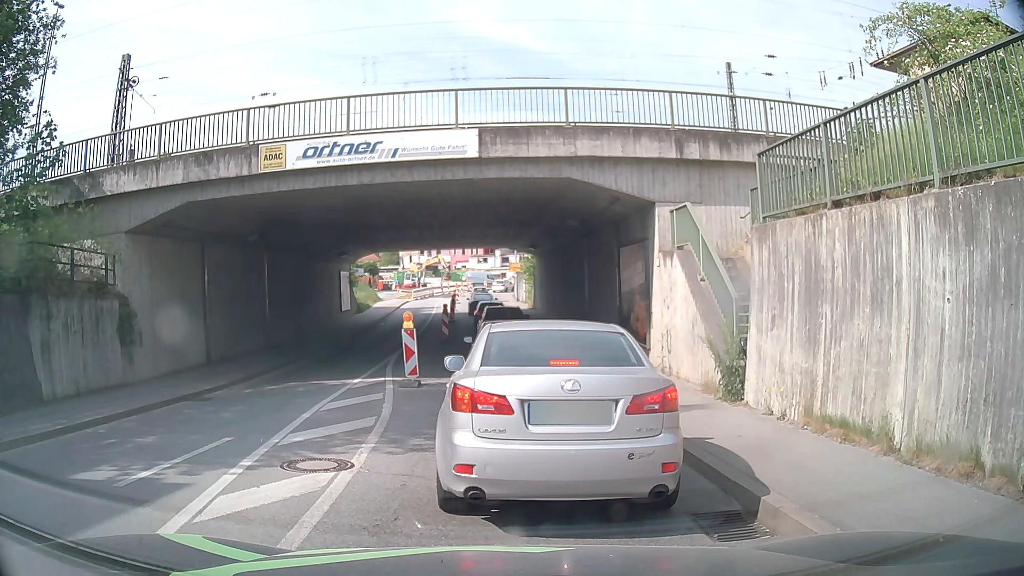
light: Day
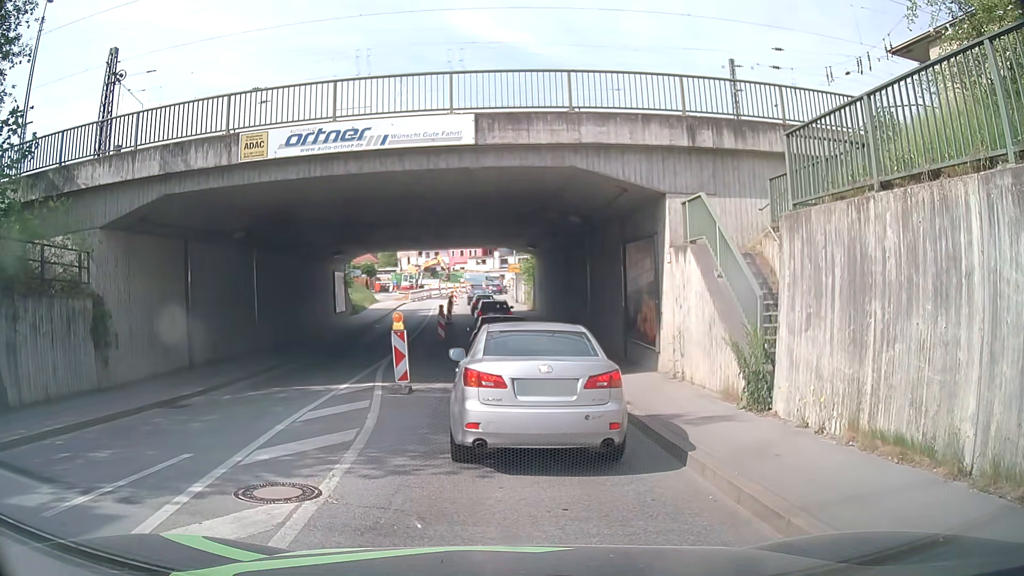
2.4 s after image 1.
(0.0, +1.3) m; +1°
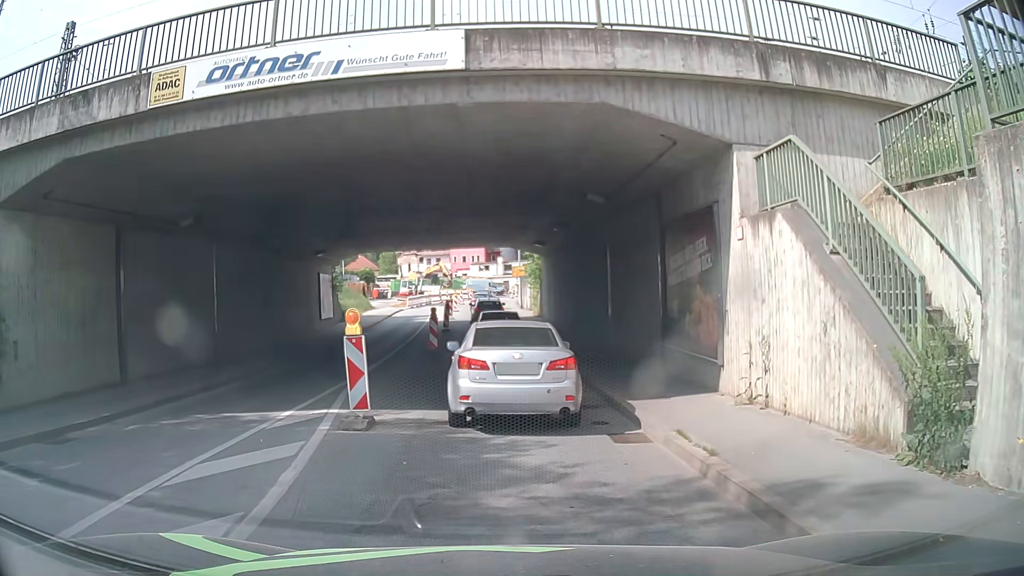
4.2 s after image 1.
(0.0, +4.6) m; -2°
